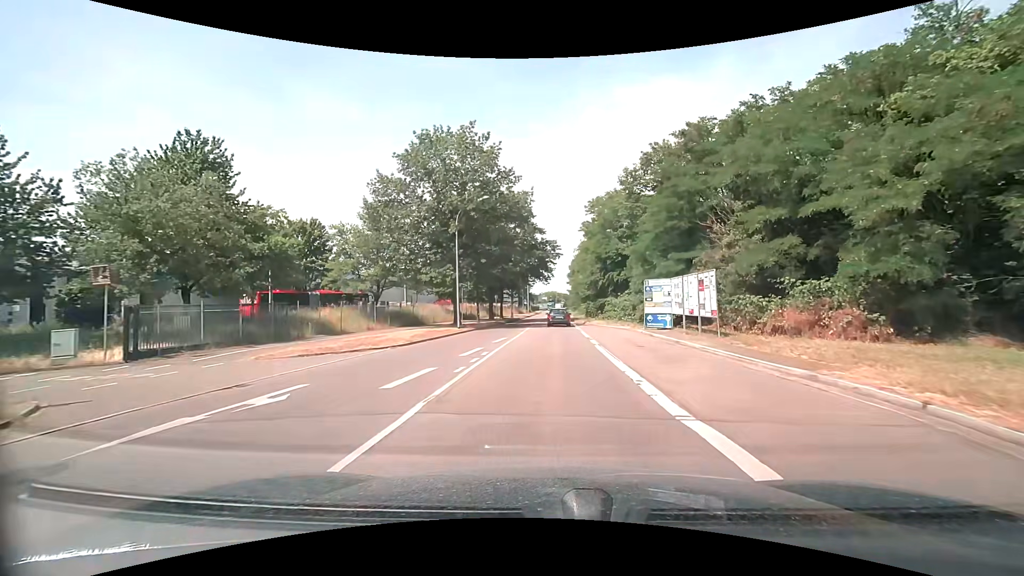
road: secondary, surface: asphalt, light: Day
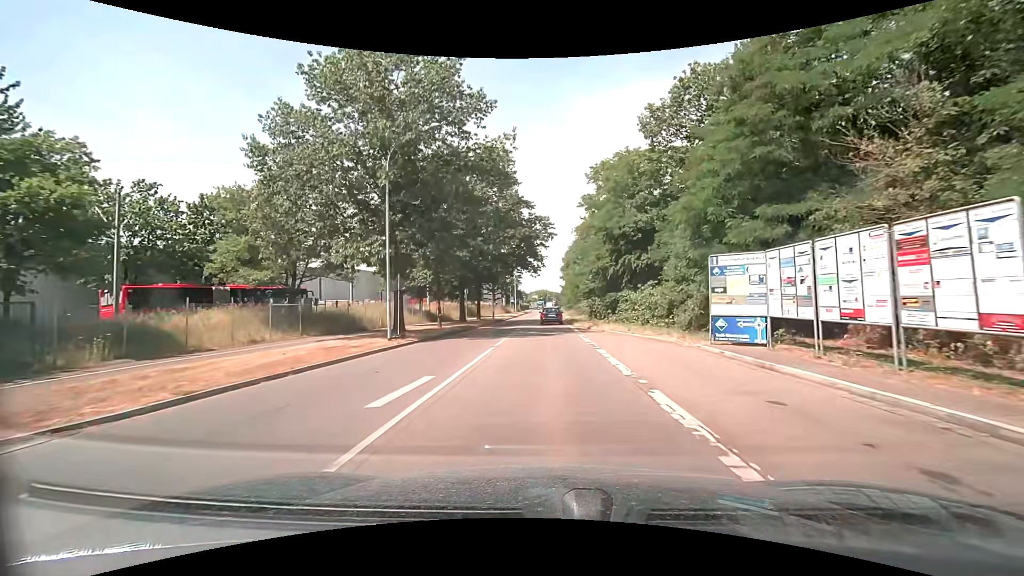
(+0.2, +13.9) m; +2°
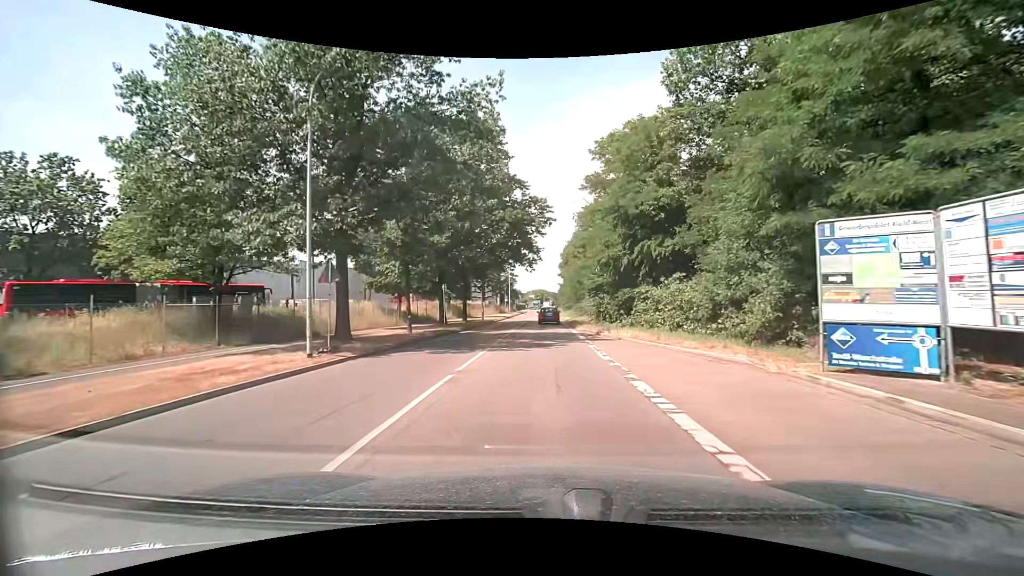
(0.0, +7.0) m; 0°
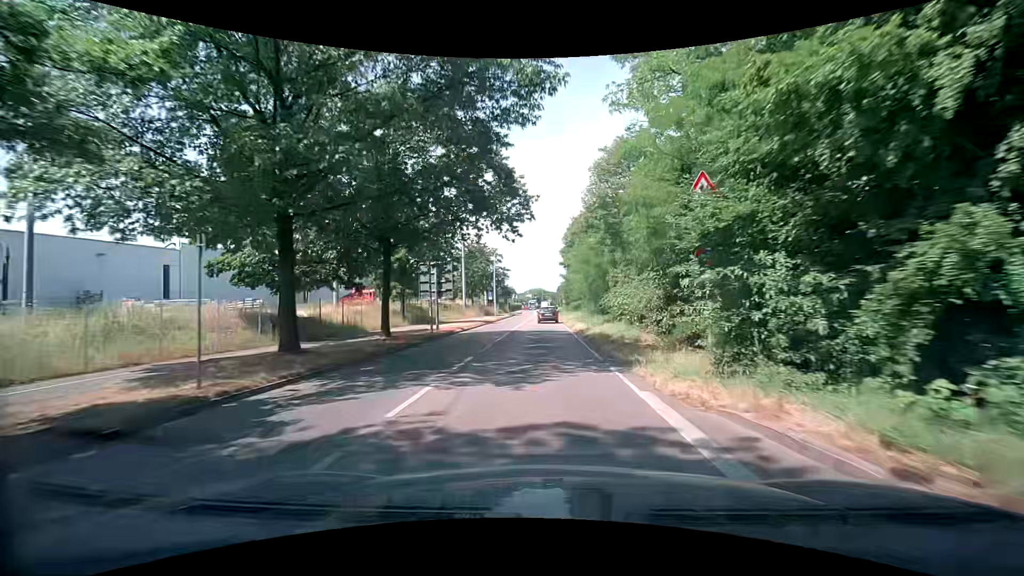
(+0.1, +21.3) m; 0°
(0, +10) (0, +20) (0, +30) (0, +40) (0, +50) (0, +60) (0, +70) (0, +80) (0, +90) (0, +100) m
